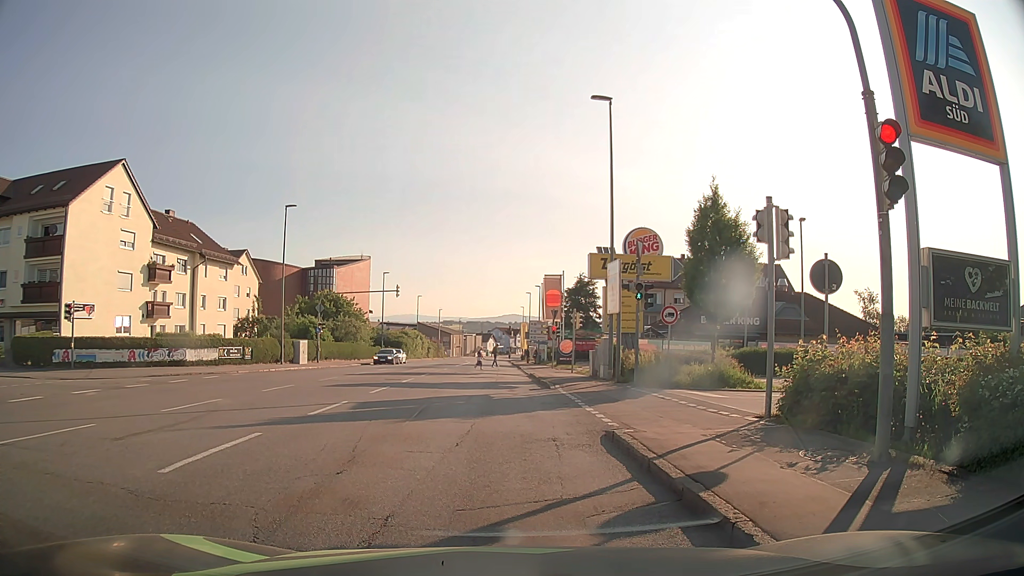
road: tertiary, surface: asphalt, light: Day
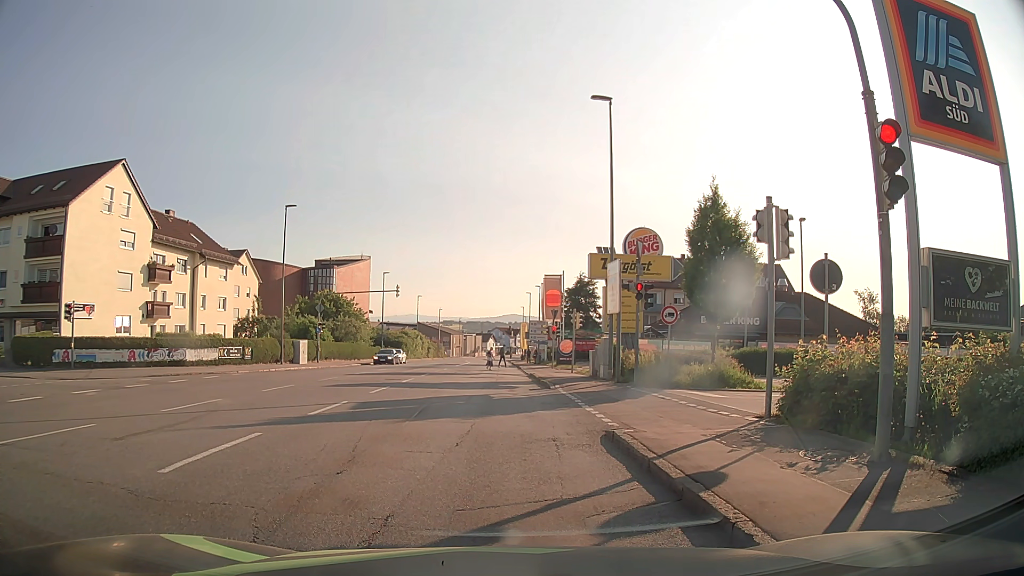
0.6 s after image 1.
(0.0, 0.0) m; 0°
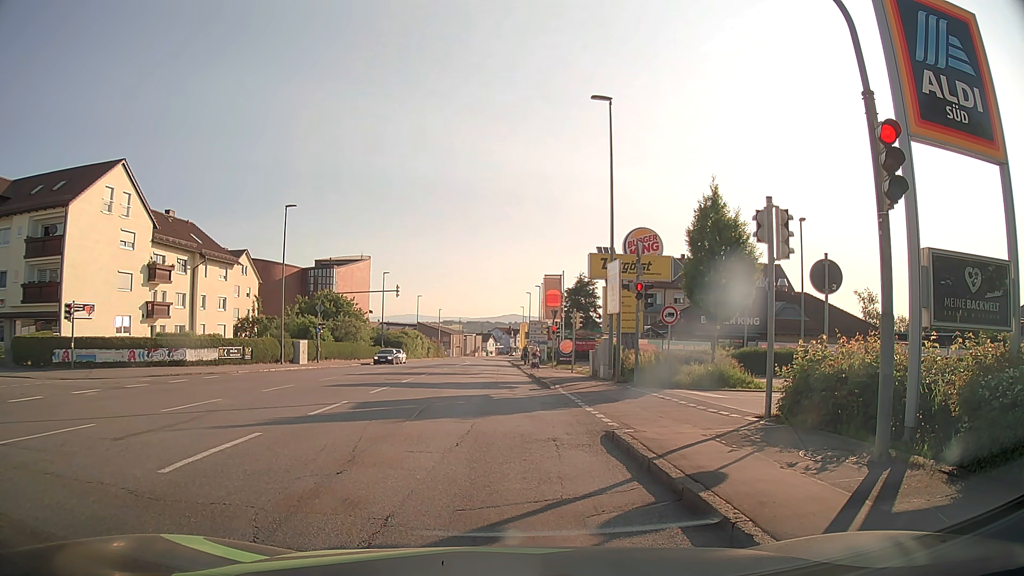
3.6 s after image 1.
(0.0, 0.0) m; 0°
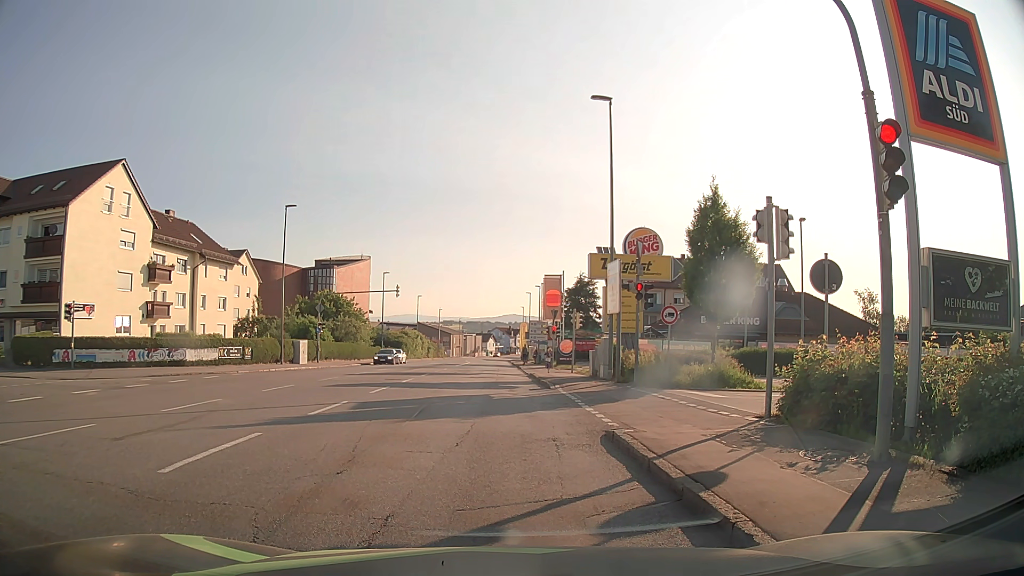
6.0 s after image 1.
(0.0, 0.0) m; 0°
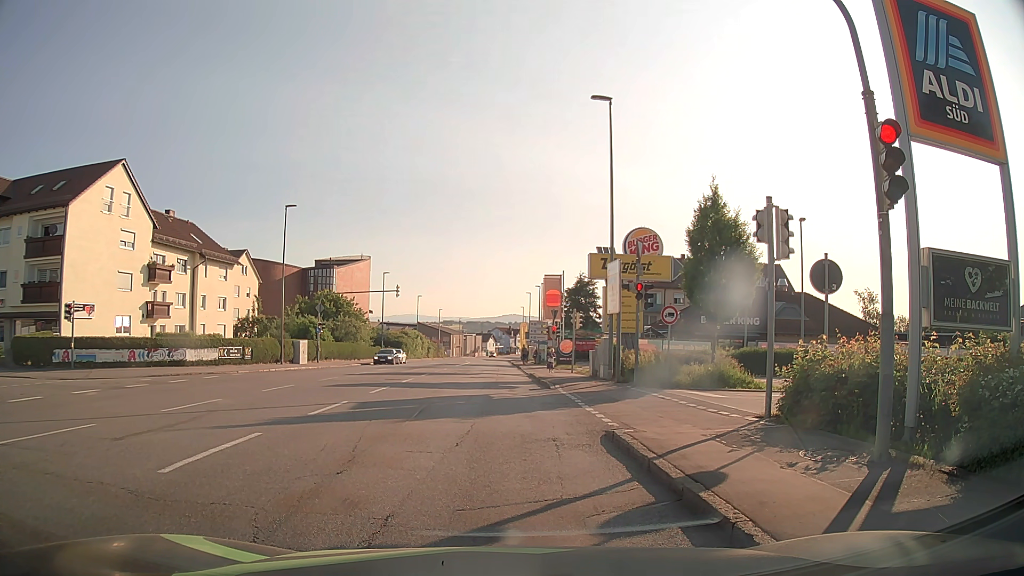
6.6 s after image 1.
(0.0, 0.0) m; 0°
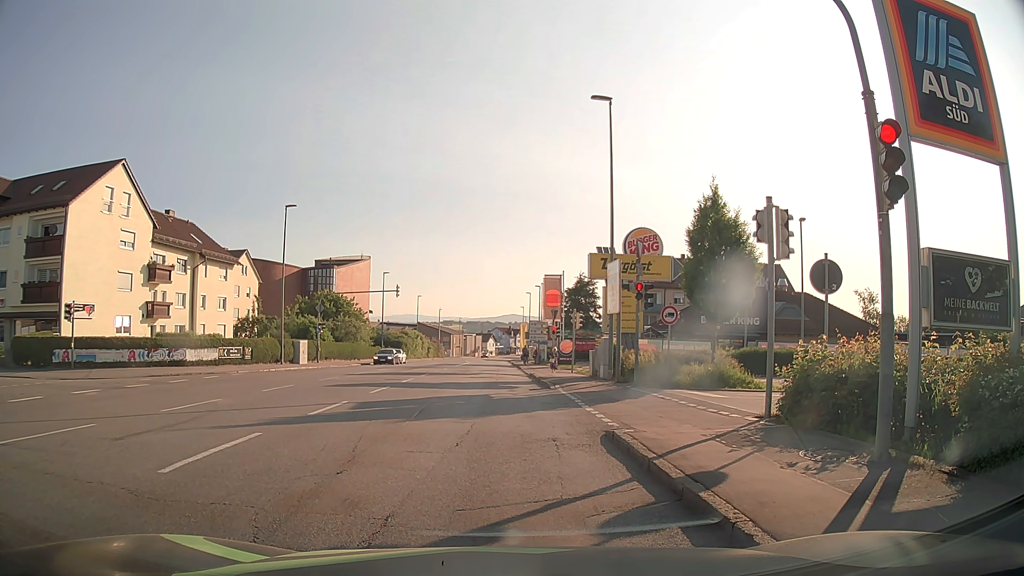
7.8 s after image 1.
(0.0, 0.0) m; 0°
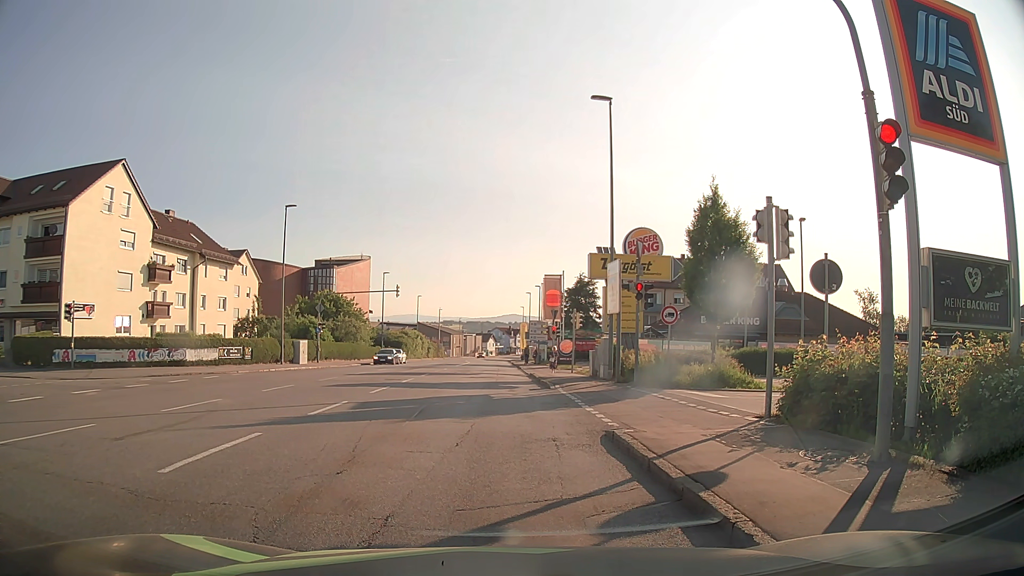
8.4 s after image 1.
(0.0, 0.0) m; 0°
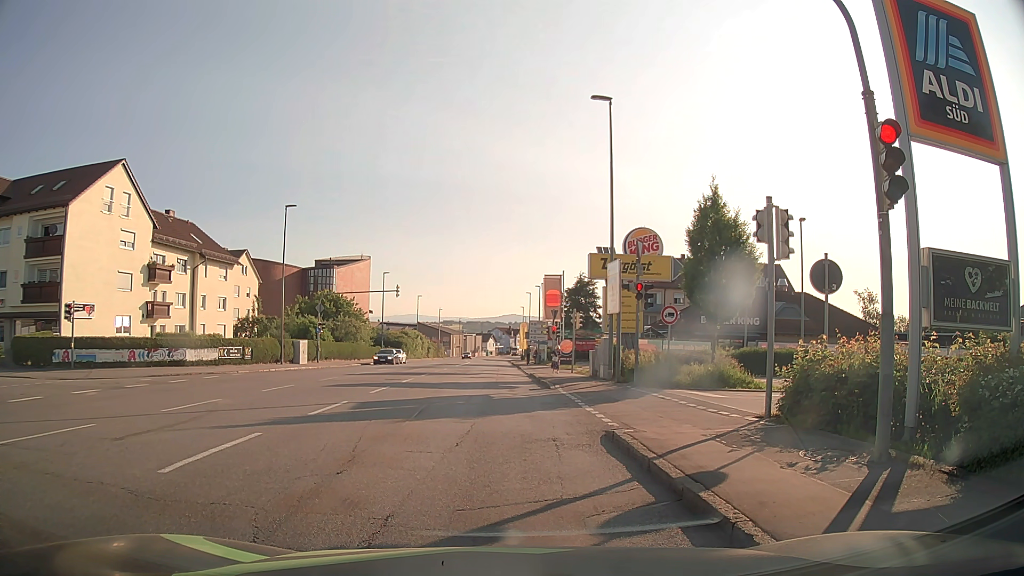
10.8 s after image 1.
(0.0, 0.0) m; 0°
